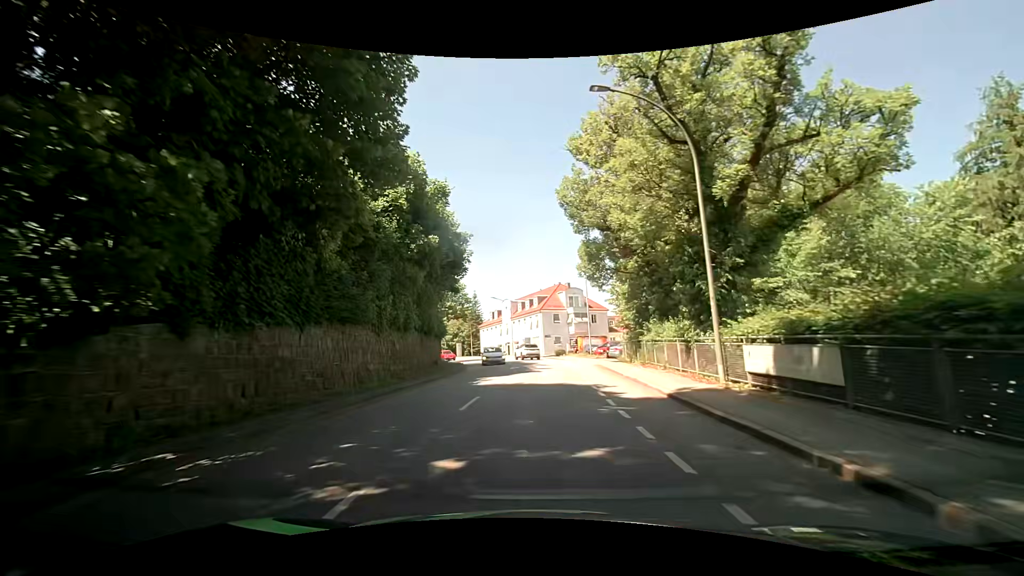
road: tertiary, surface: asphalt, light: Day
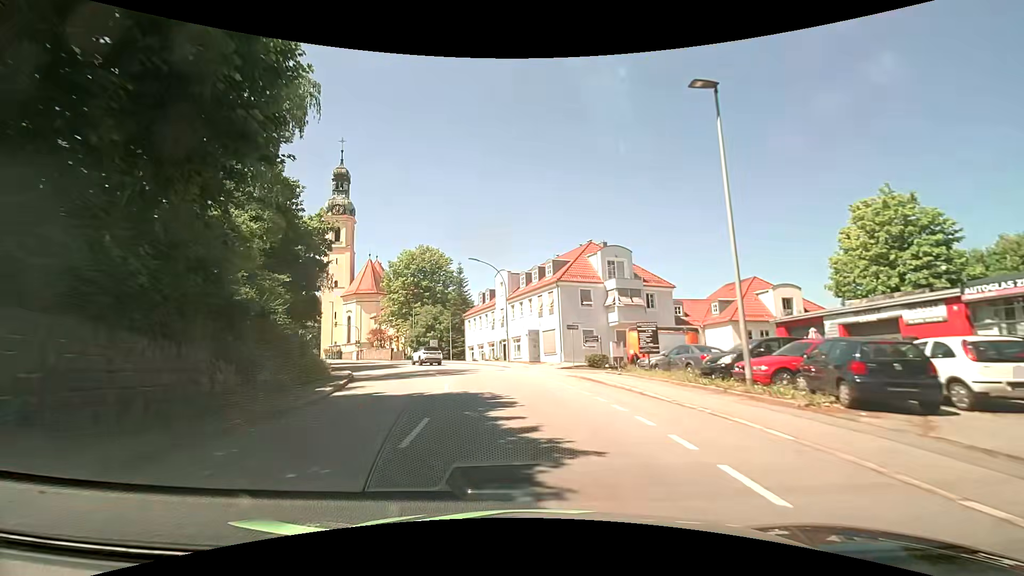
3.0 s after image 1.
(+0.2, +32.6) m; -1°
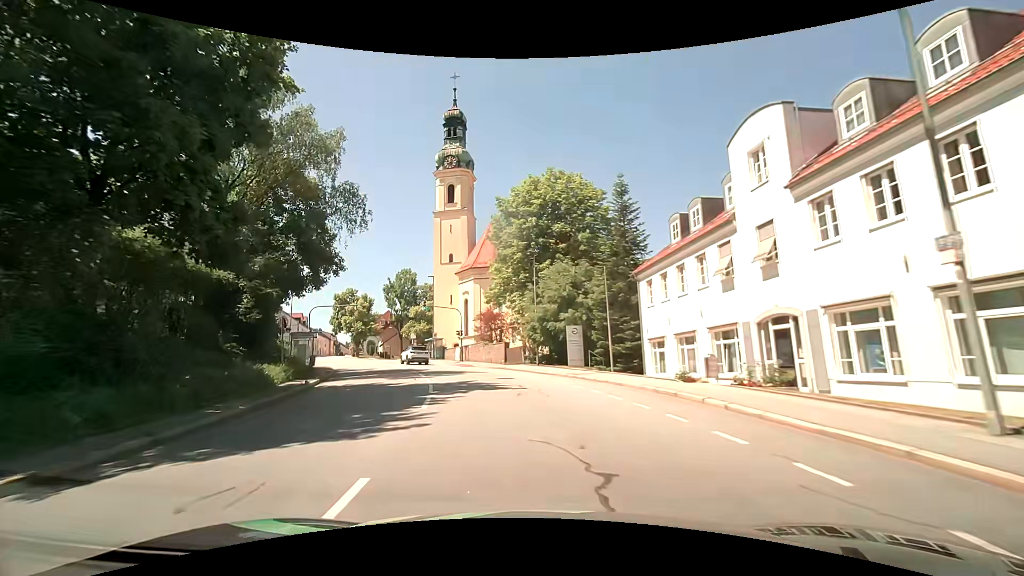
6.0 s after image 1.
(-5.2, +33.3) m; -17°
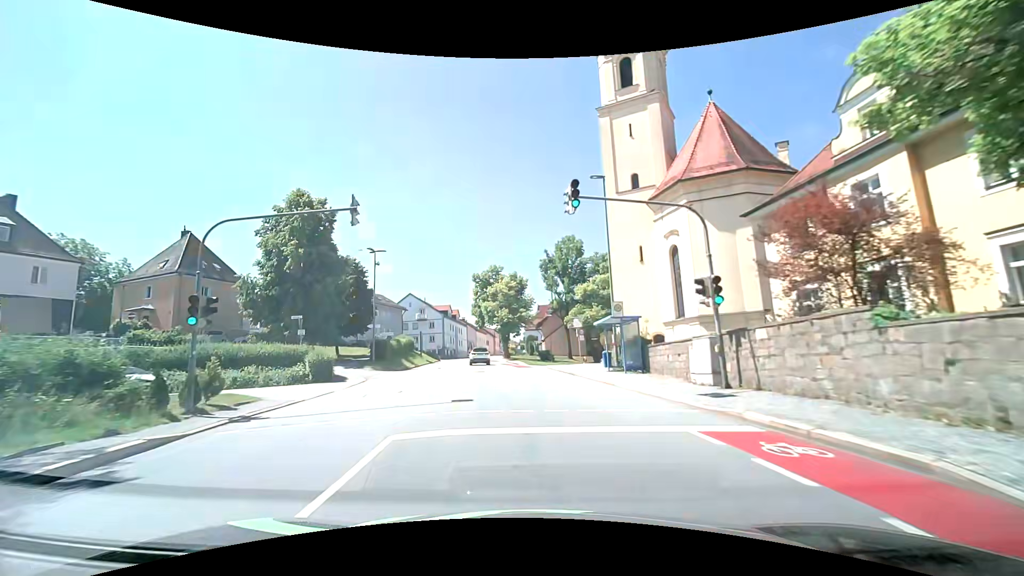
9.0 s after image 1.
(-7.0, +35.7) m; -21°
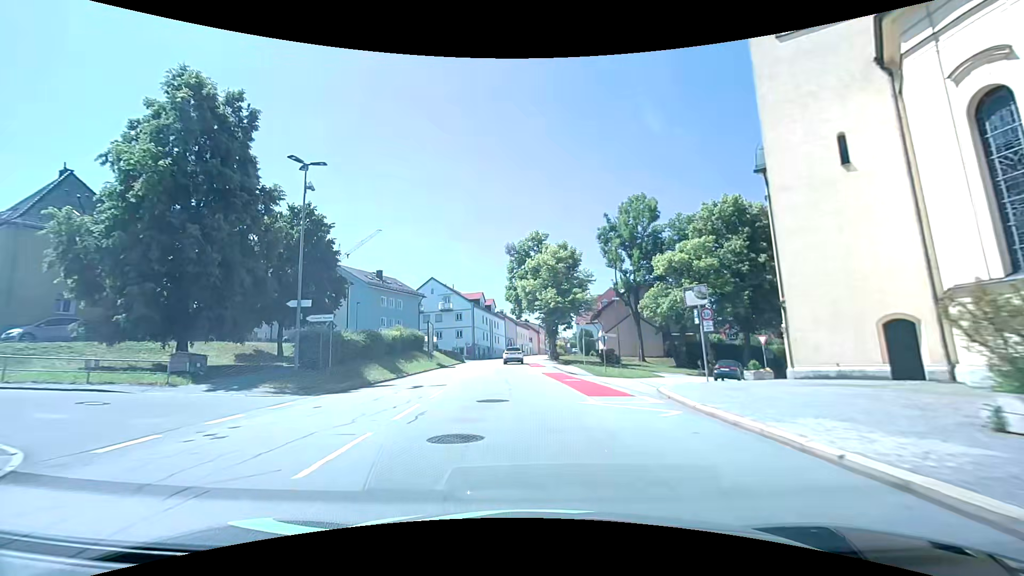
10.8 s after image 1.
(-1.1, +22.5) m; -5°
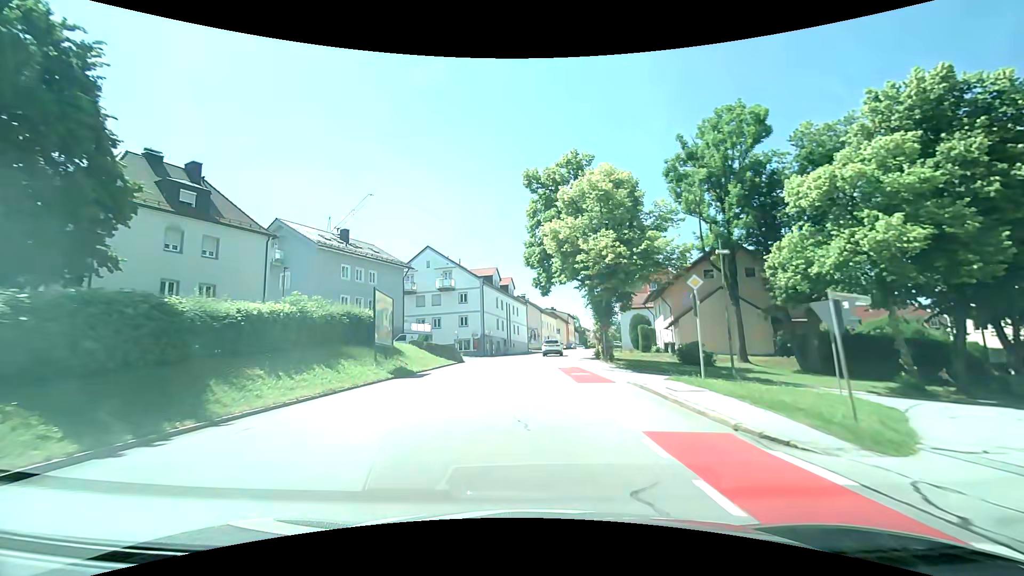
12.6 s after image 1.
(-0.7, +22.4) m; -3°
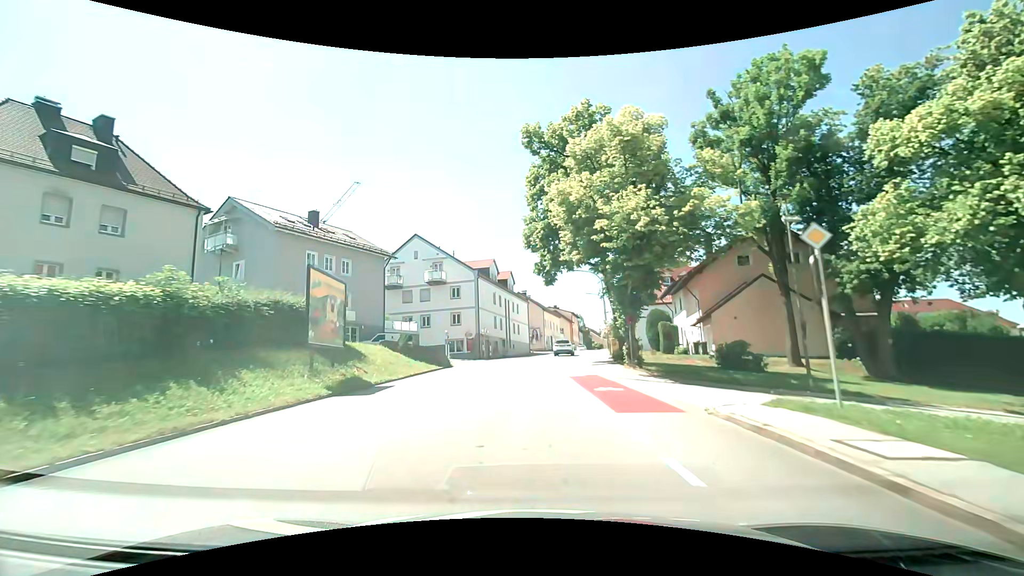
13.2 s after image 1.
(0.0, +7.4) m; -1°
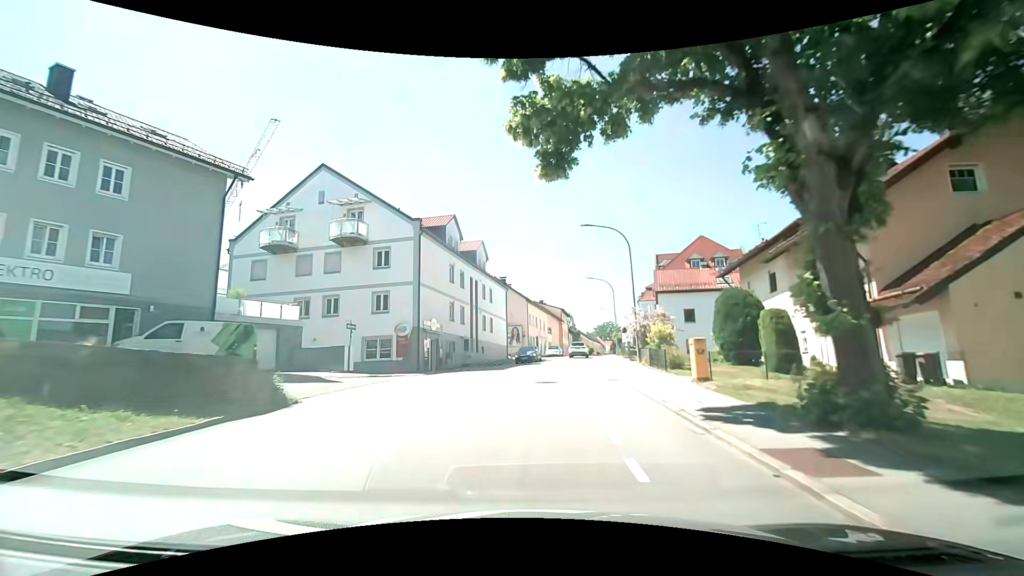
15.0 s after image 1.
(+0.5, +21.8) m; +2°
(0, +10) (+1, +20) (+2, +30) (+3, +40) (+4, +50) (+6, +60) (+7, +70) (+9, +79) (+11, +89) (+13, +99) m
